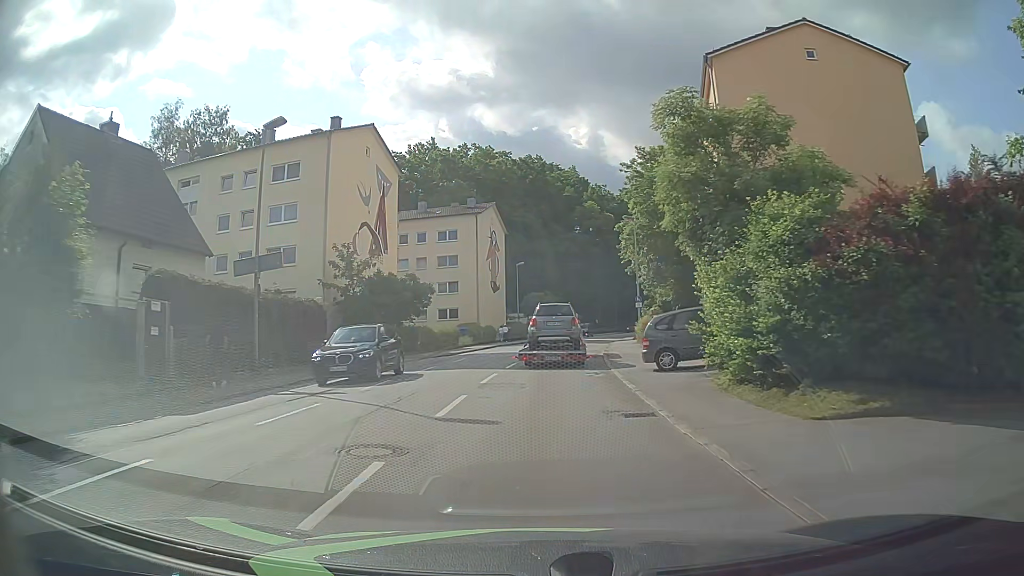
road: tertiary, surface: asphalt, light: Day
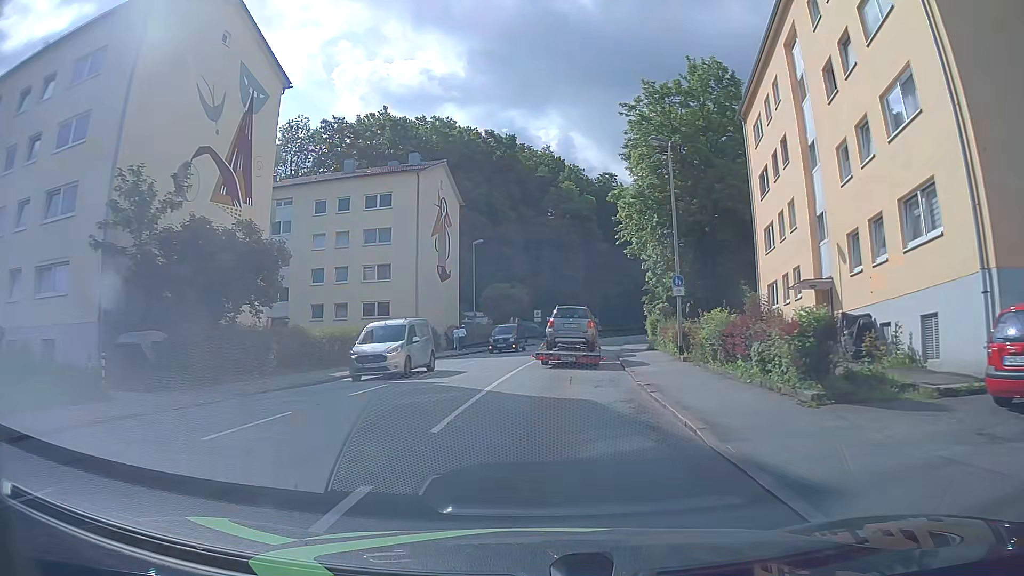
(+0.4, +19.5) m; +3°
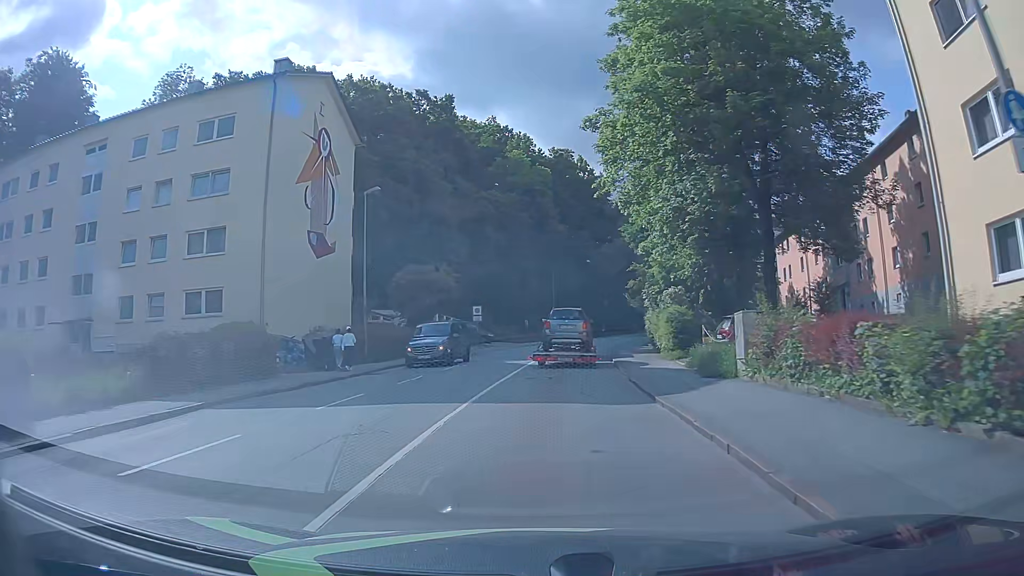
(+0.7, +20.2) m; +5°
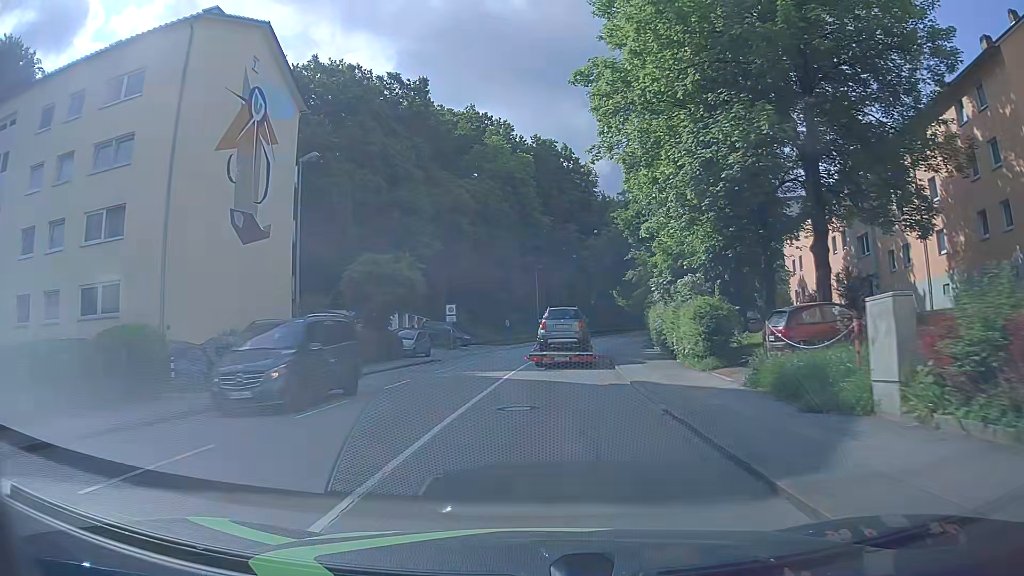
(0.0, +6.9) m; +1°
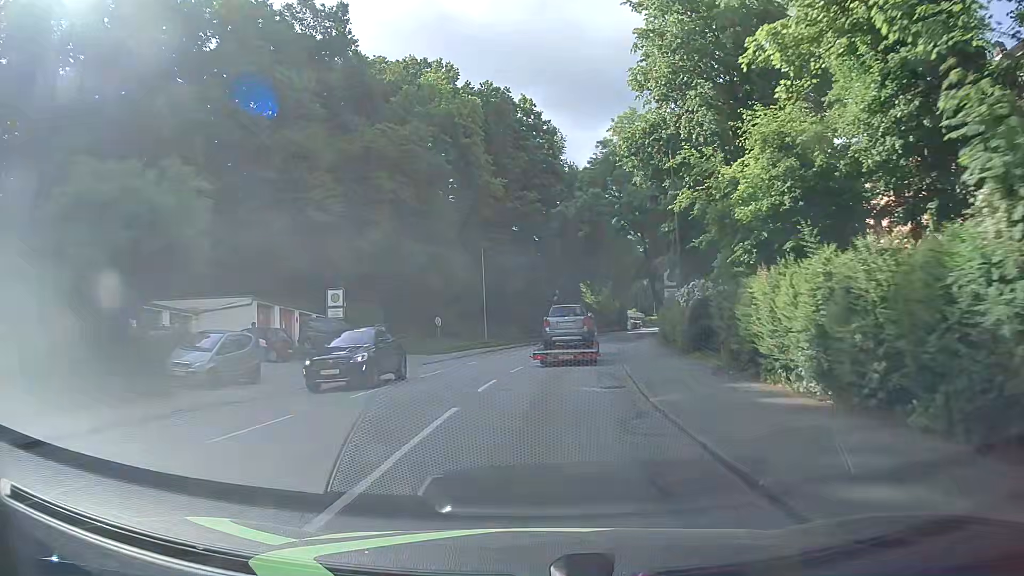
(+0.8, +20.9) m; +3°
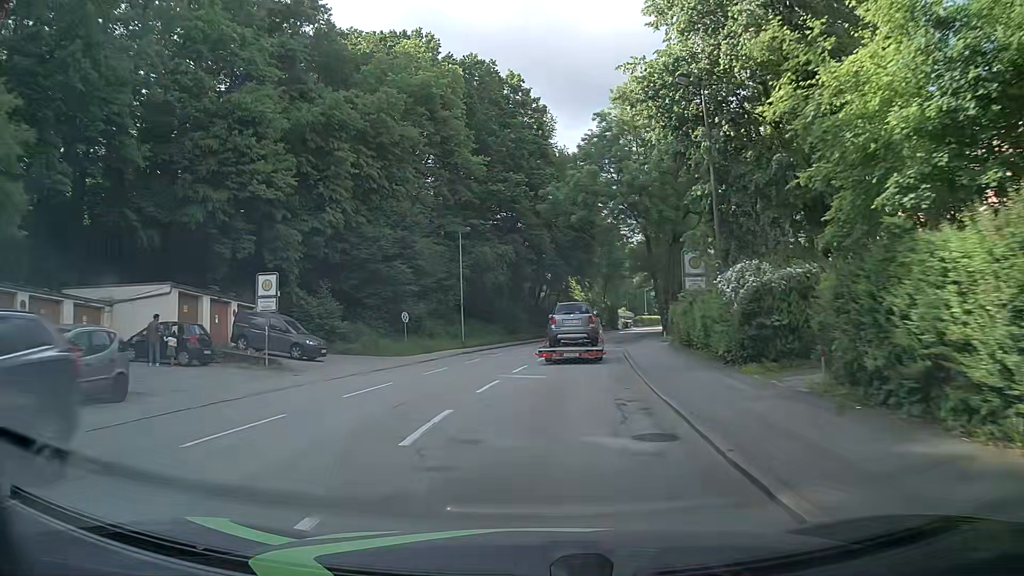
(+0.1, +6.9) m; +2°
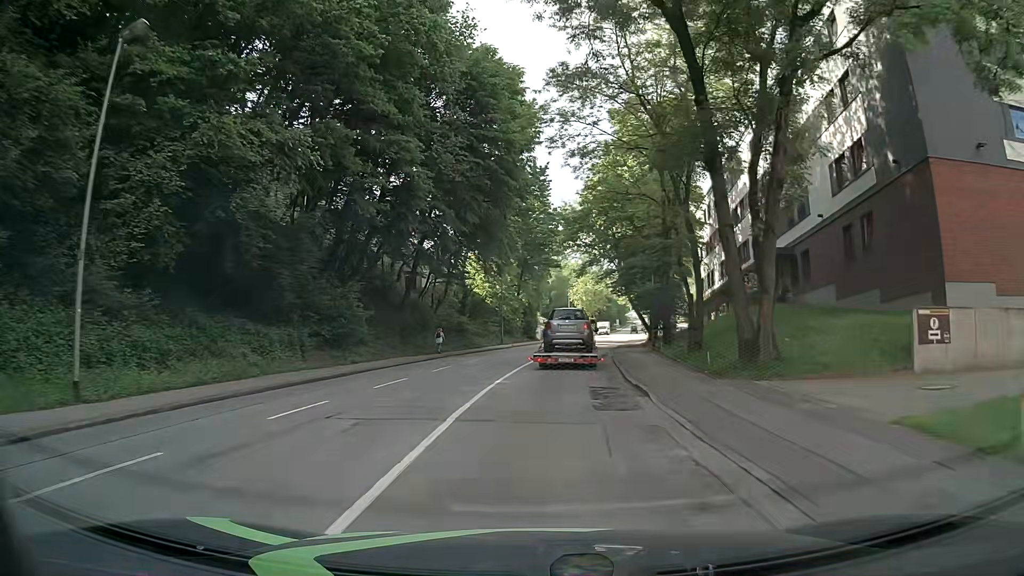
(+2.2, +33.9) m; +8°
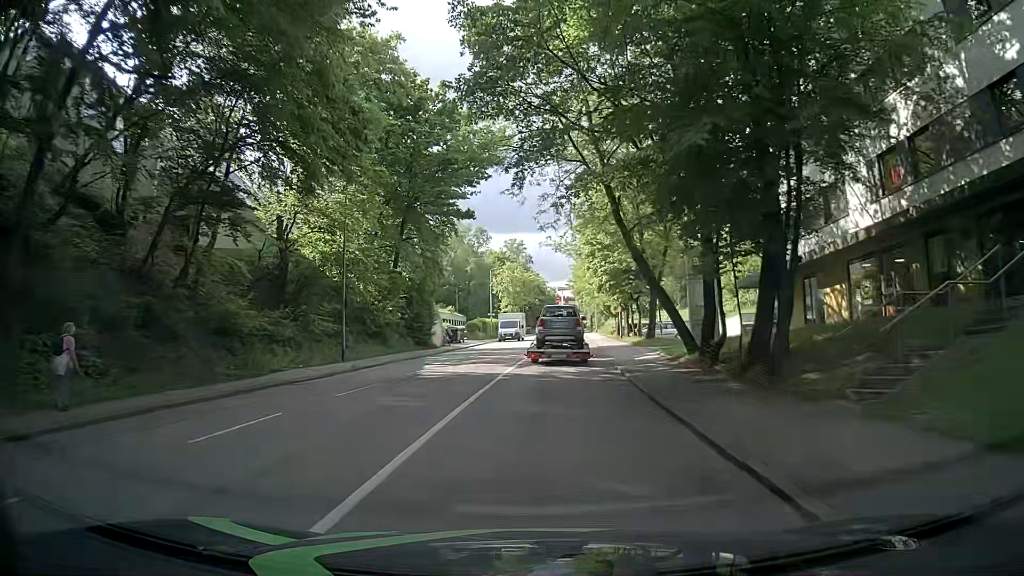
(+1.8, +33.5) m; +7°
(0, +10) (0, +20) (+1, +30) (+1, +40) (+2, +50) (+3, +60) (+3, +70) (+4, +80) (+5, +90) (+5, +100) m
